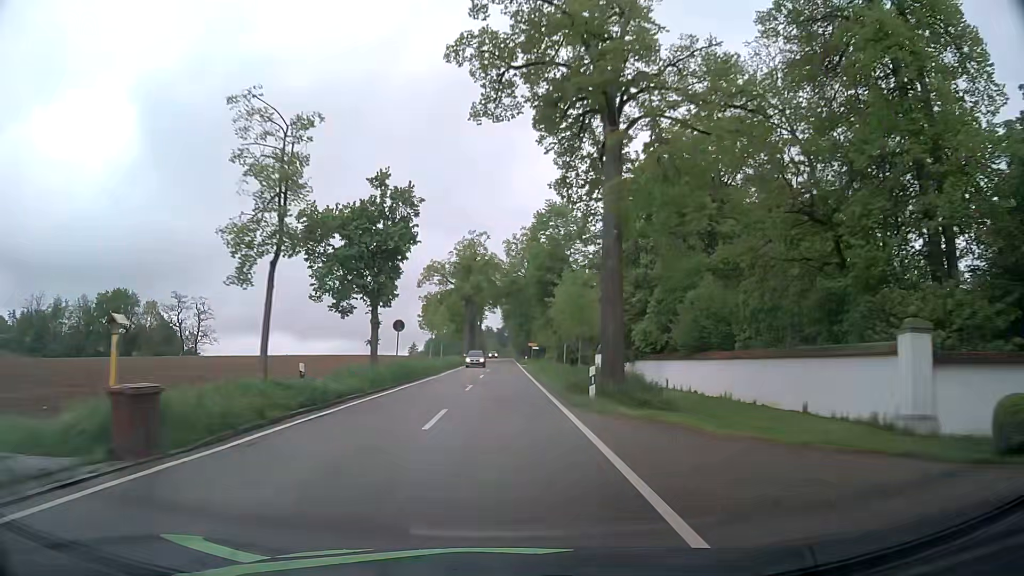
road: tertiary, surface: asphalt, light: Day
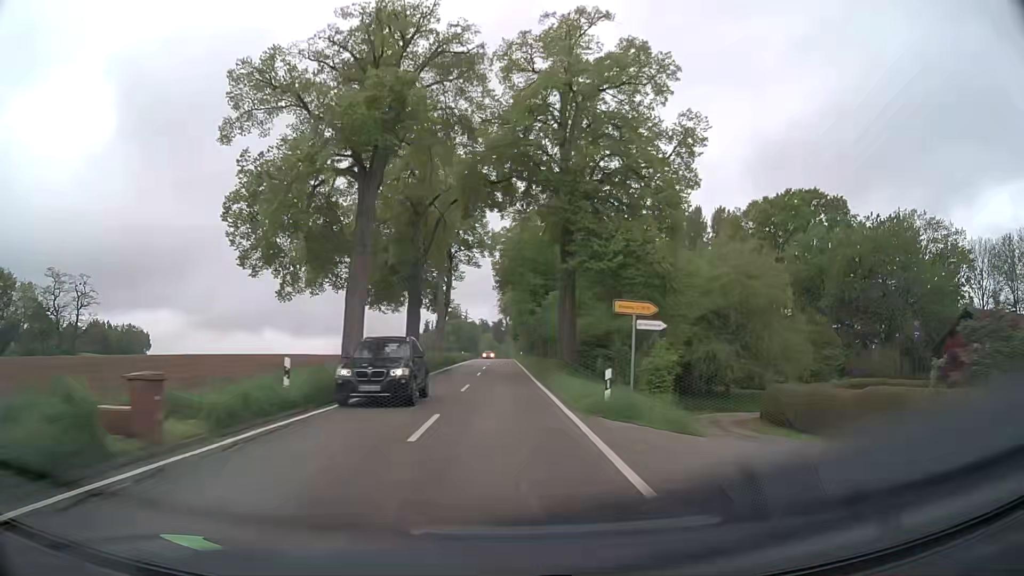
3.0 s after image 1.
(0.0, +64.6) m; 0°
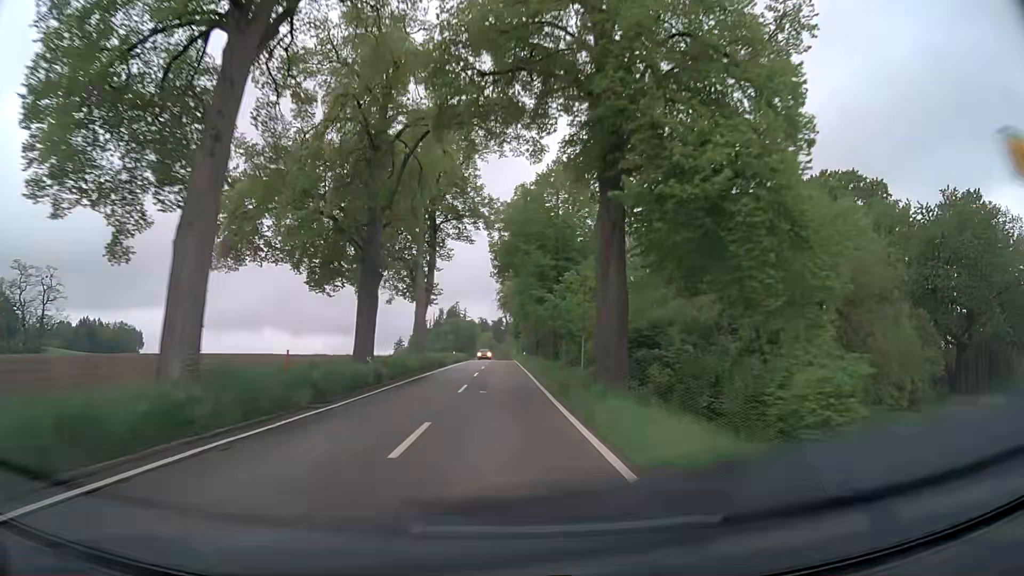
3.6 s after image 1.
(0.0, +13.5) m; 0°
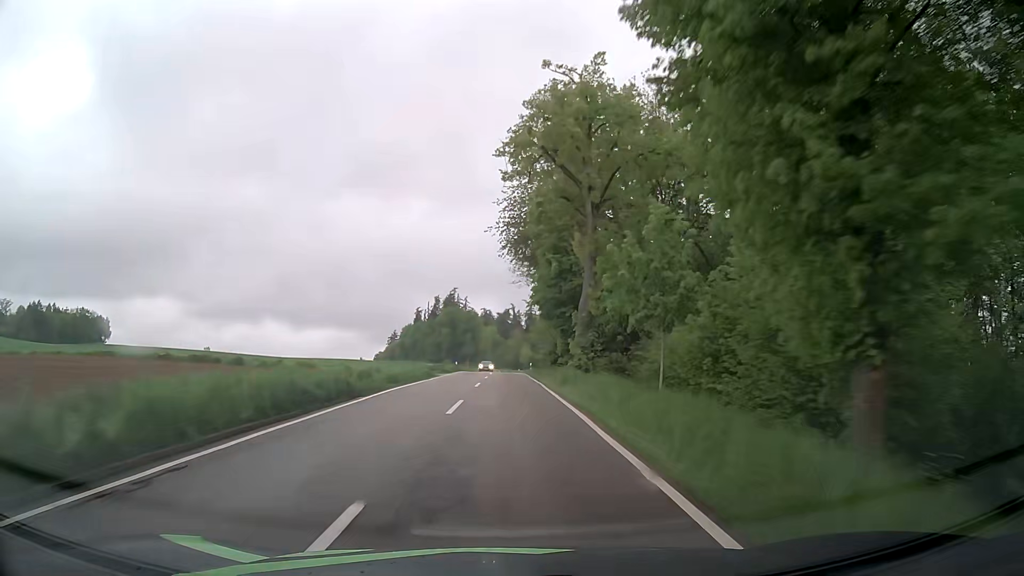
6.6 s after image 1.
(-0.4, +68.9) m; -1°
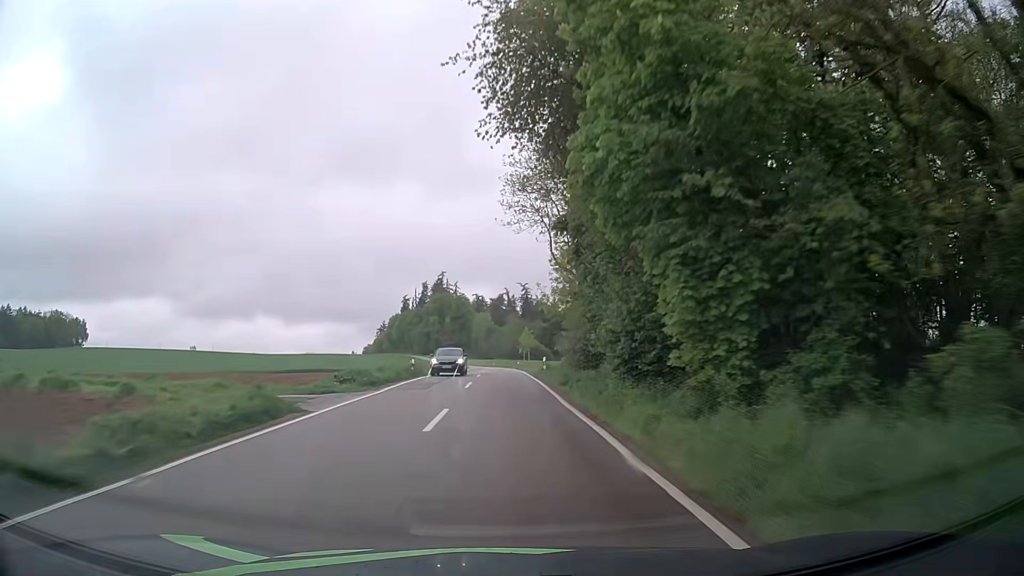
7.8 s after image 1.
(+0.2, +28.0) m; +1°
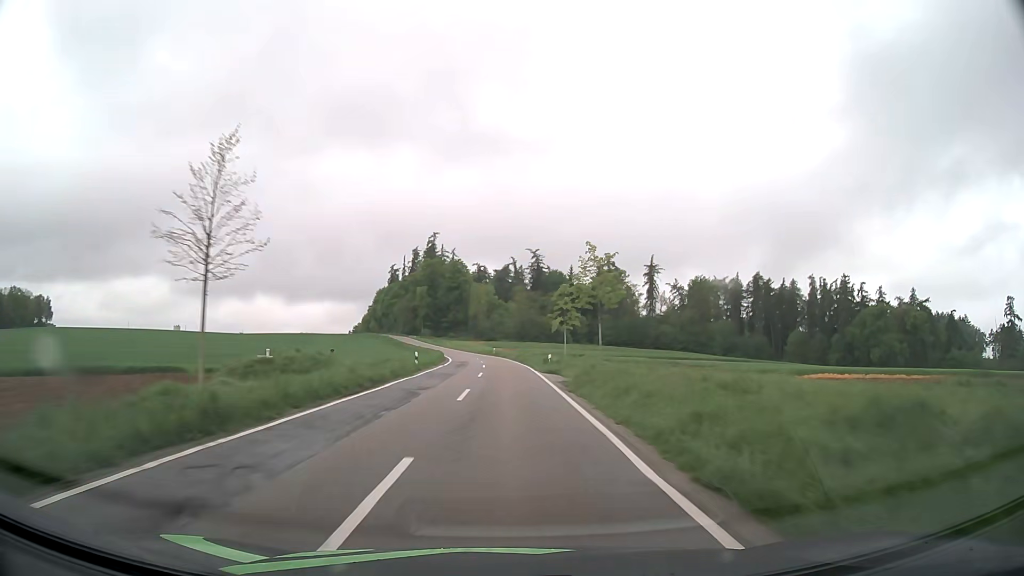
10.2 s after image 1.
(-0.7, +56.5) m; -1°
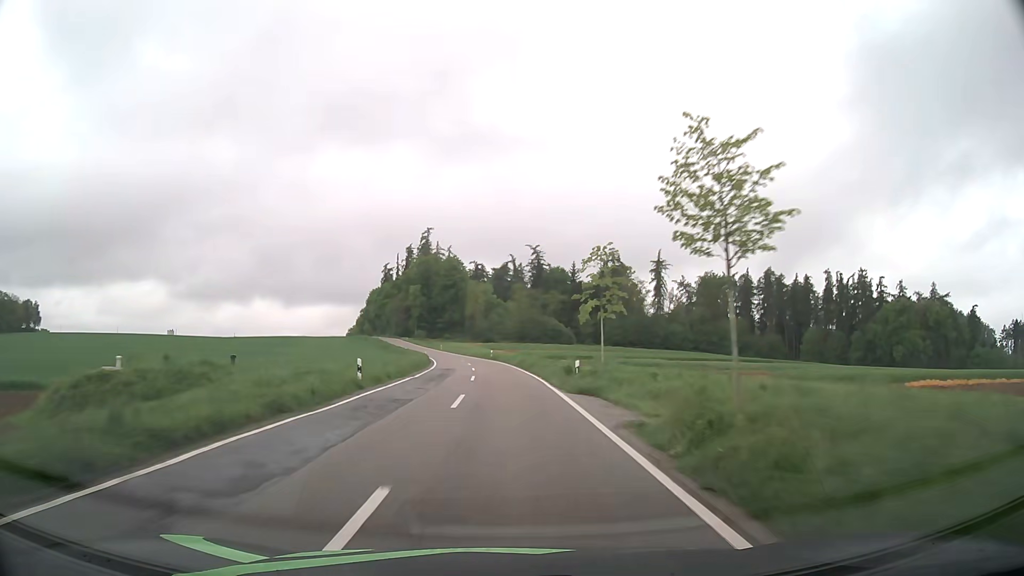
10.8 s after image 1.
(+0.1, +14.2) m; 0°
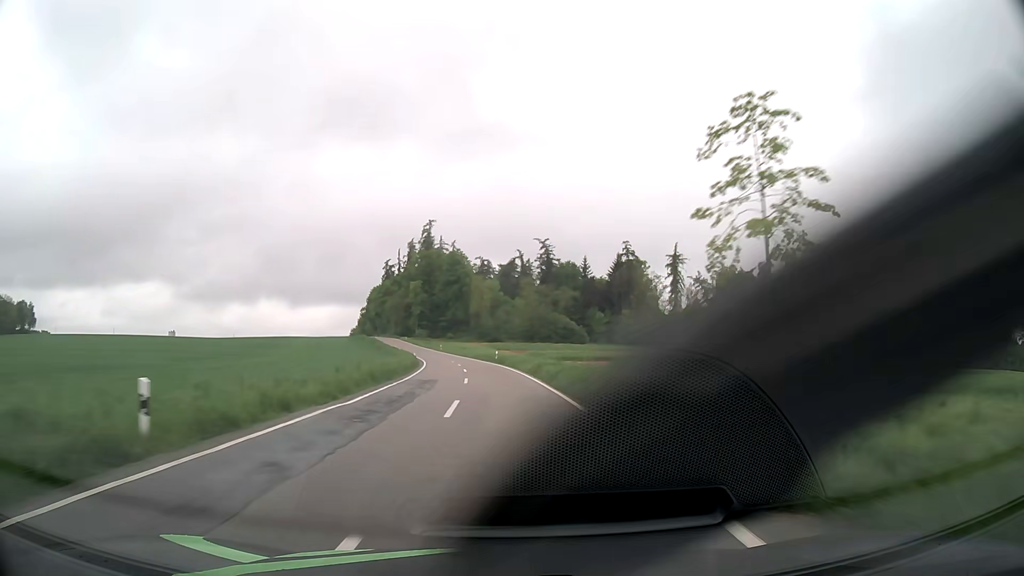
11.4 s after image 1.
(0.0, +14.2) m; 0°
(0, +10) (0, +20) (-1, +30) (-1, +40) (-2, +50) (-3, +60) (-4, +70) (-6, +80) (-8, +89) (-10, +99) m
